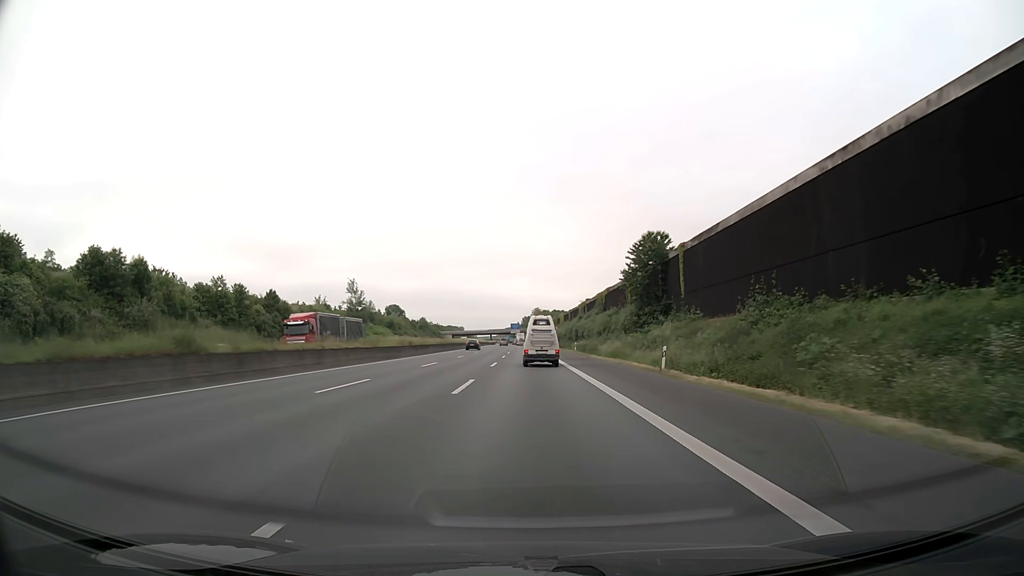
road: motorway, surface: asphalt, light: Day
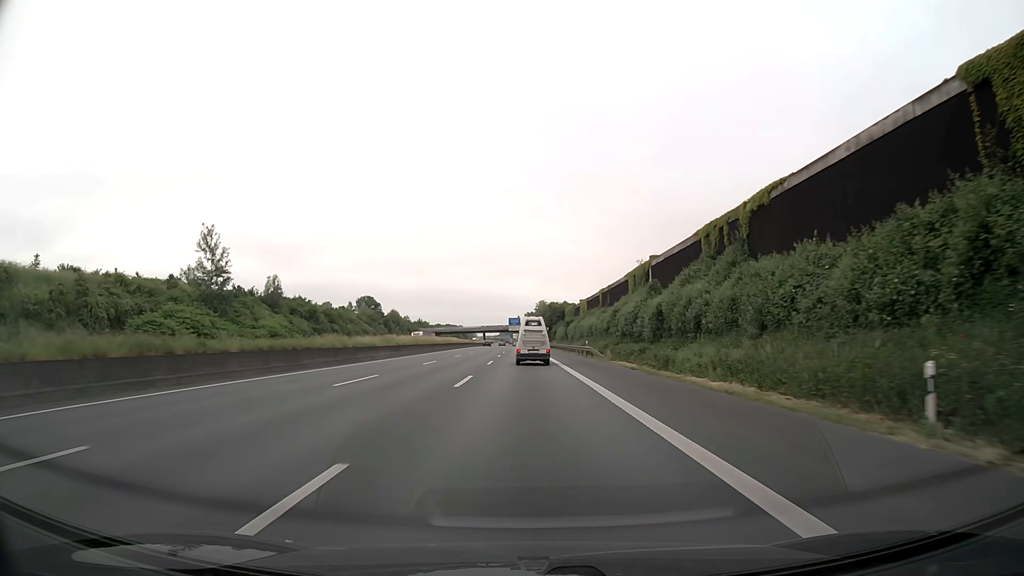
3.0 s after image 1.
(-0.2, +69.9) m; 0°
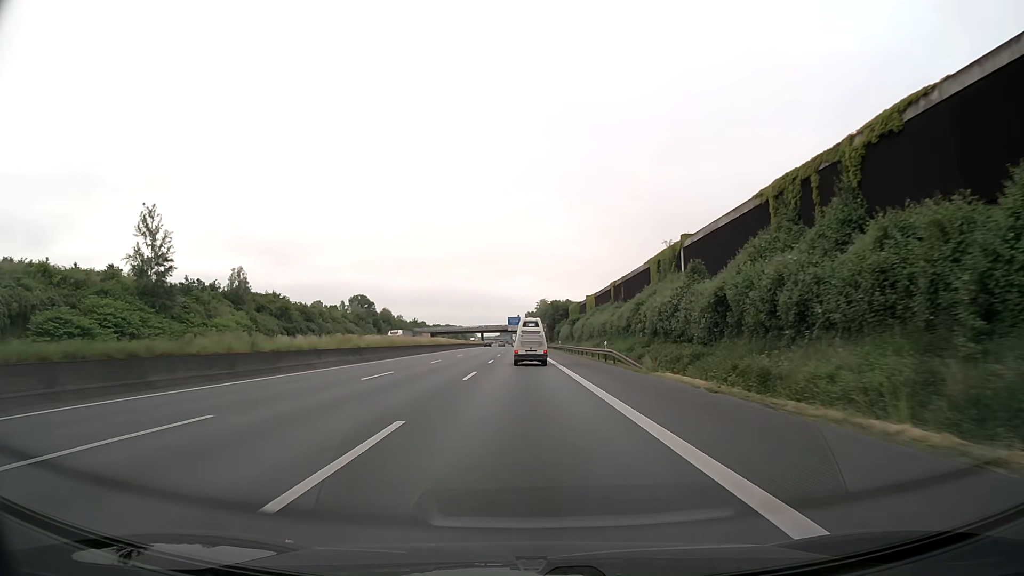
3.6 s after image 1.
(0.0, +14.0) m; 0°
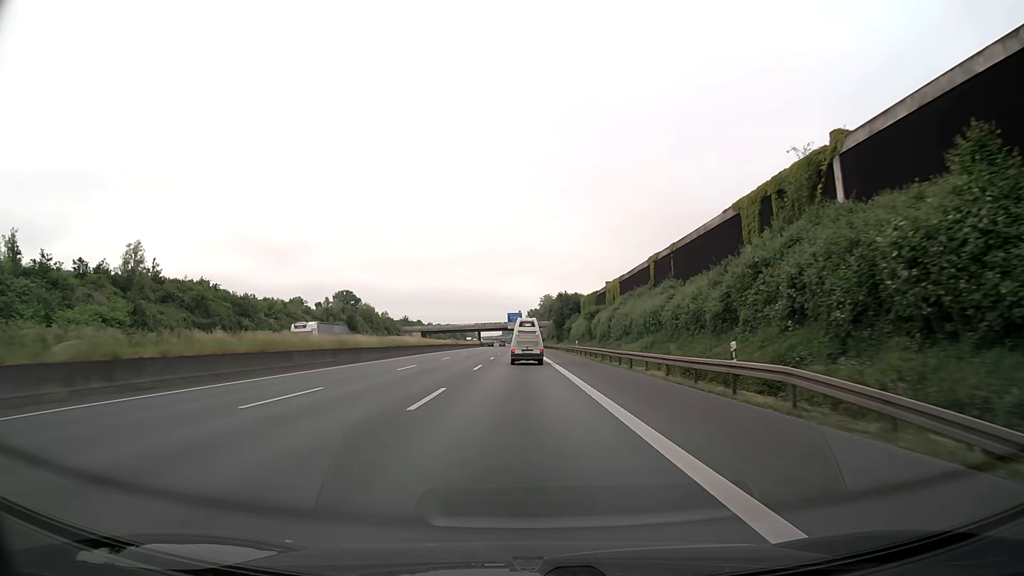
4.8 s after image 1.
(0.0, +28.2) m; 0°
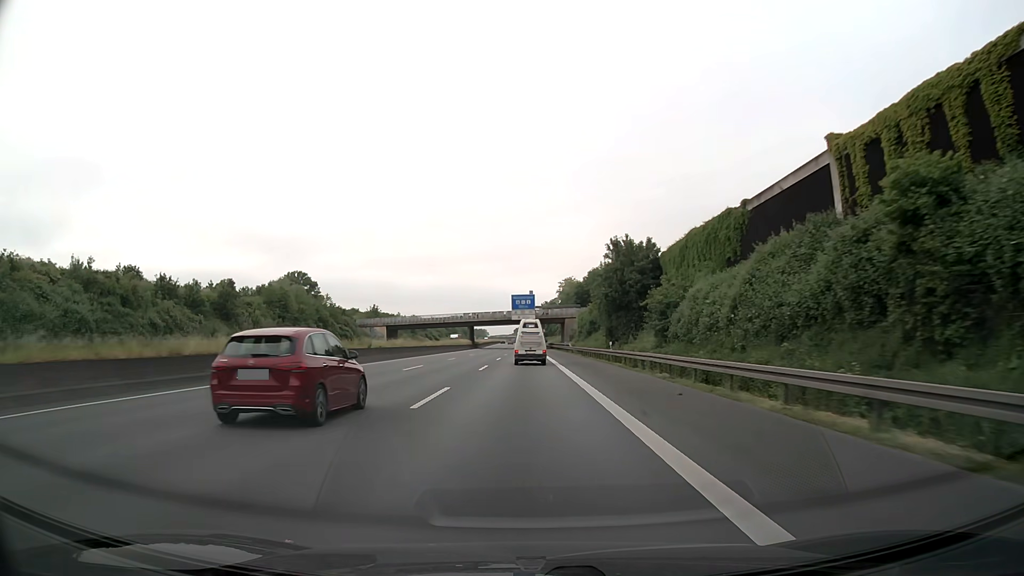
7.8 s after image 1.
(-0.7, +71.8) m; -1°
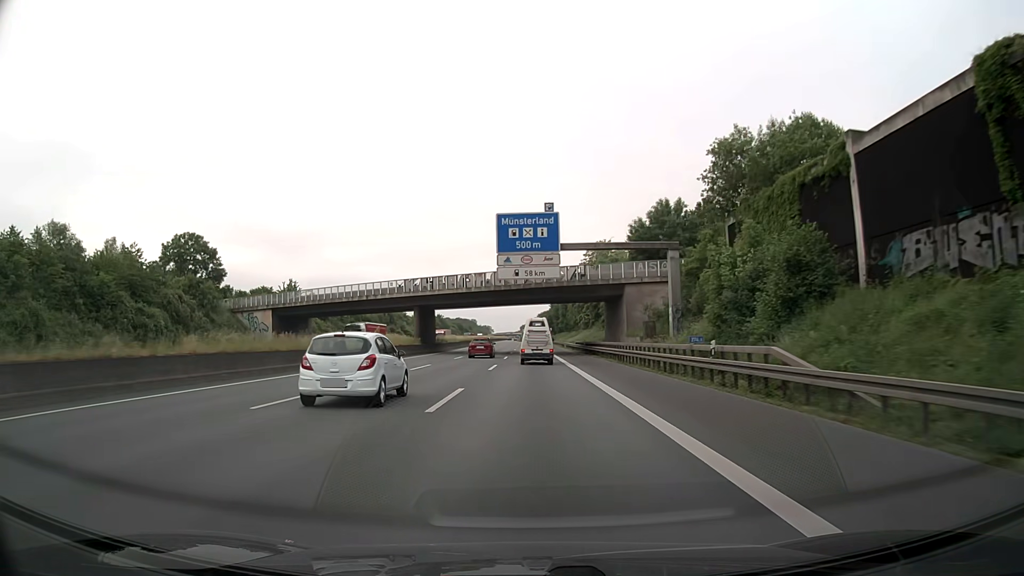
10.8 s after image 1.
(-0.4, +73.0) m; -1°
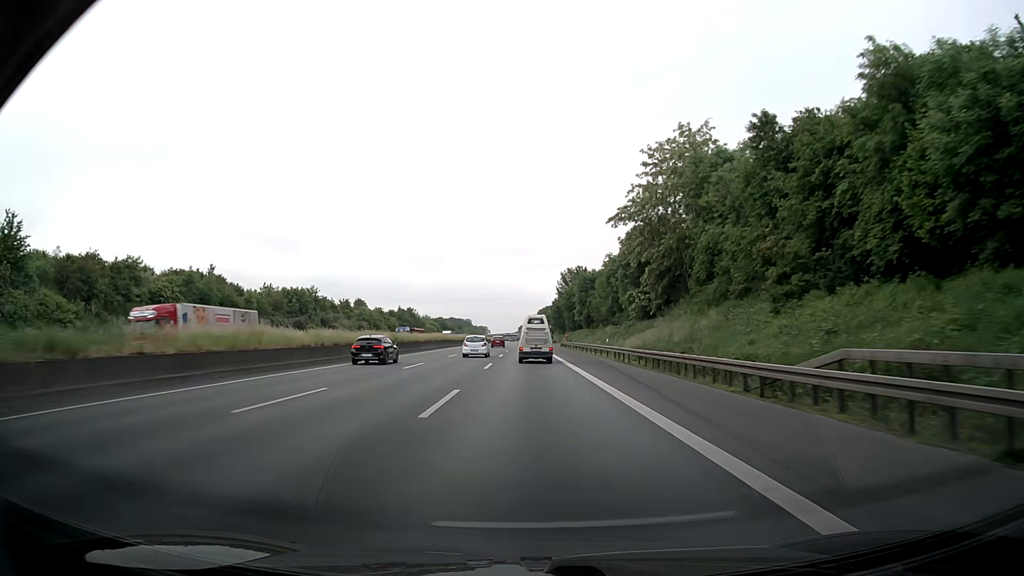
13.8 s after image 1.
(+0.3, +72.9) m; 0°
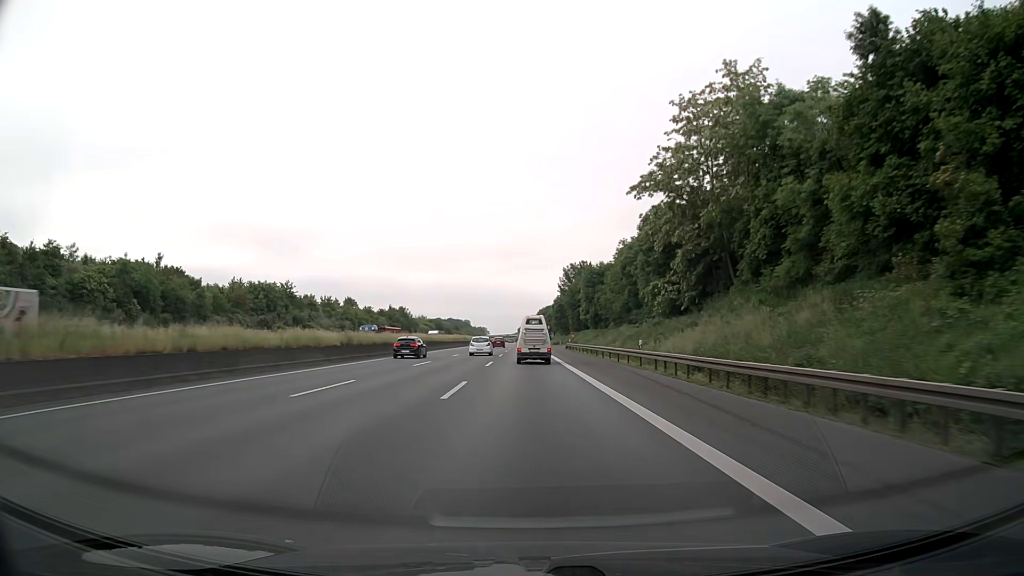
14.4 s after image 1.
(+0.1, +14.5) m; 0°
(0, +10) (0, +20) (0, +30) (0, +40) (0, +50) (0, +60) (0, +70) (0, +80) (0, +90) (0, +100) m
